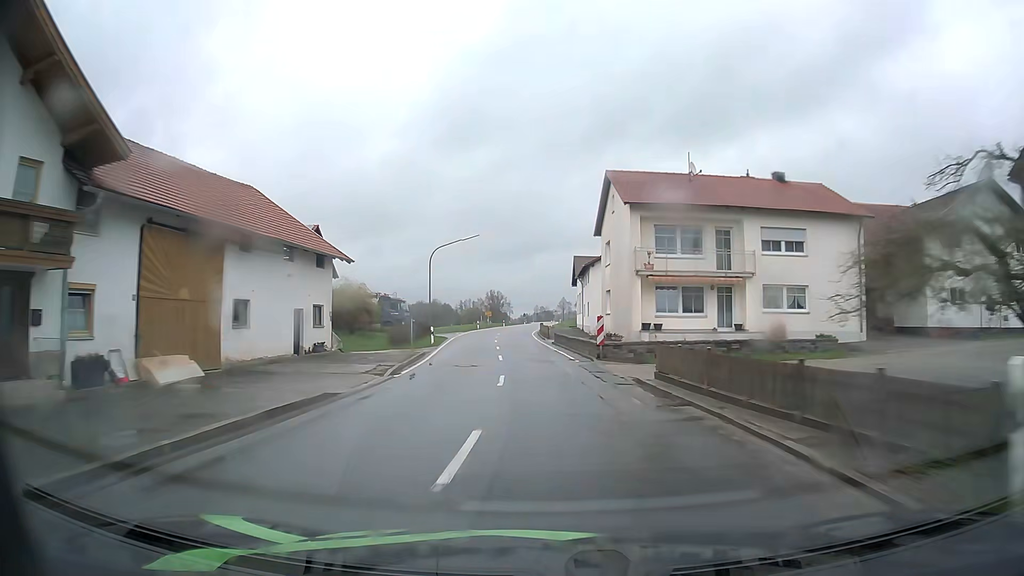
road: secondary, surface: asphalt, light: Day
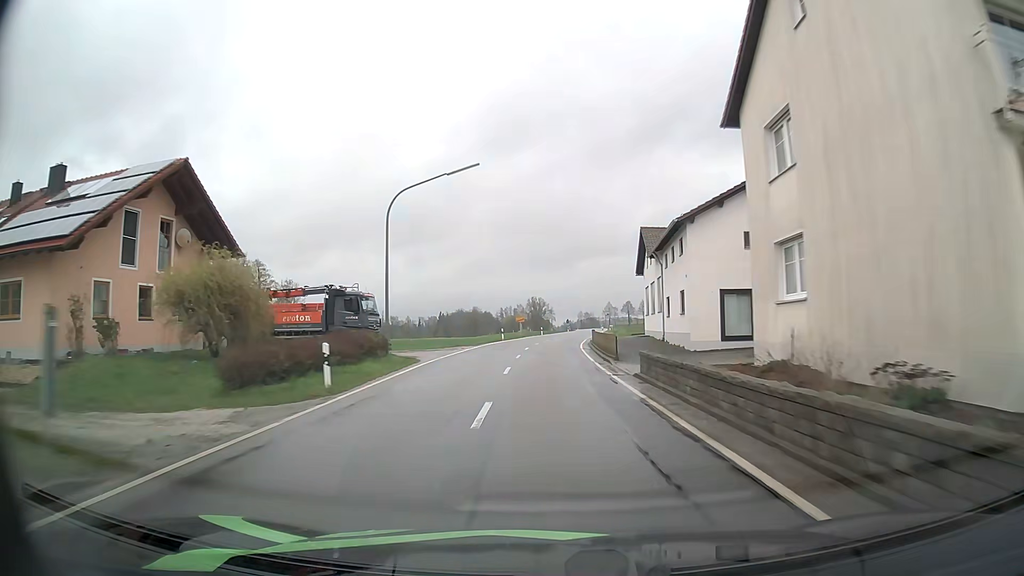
(-1.0, +23.8) m; -4°
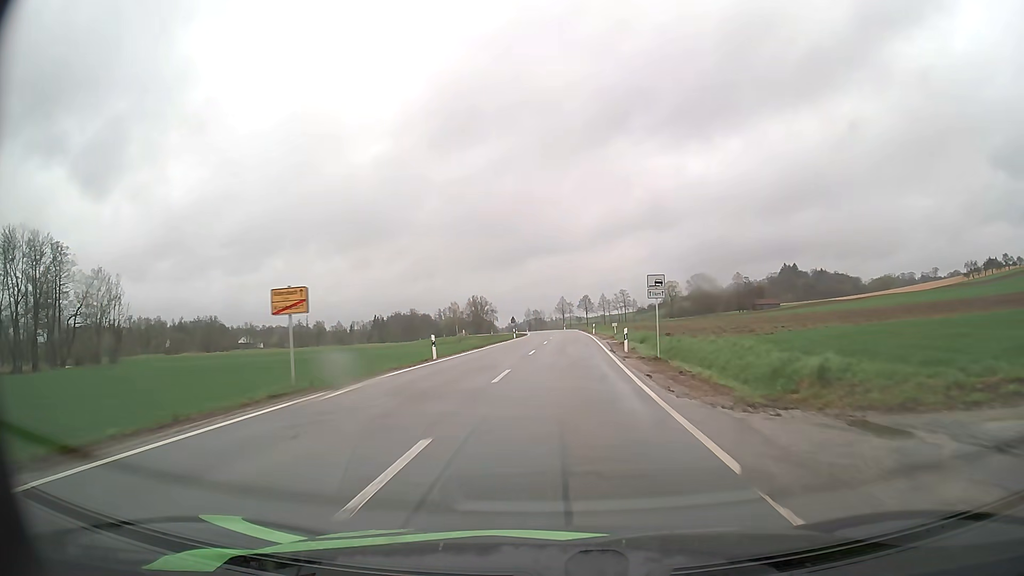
(+1.7, +59.2) m; +5°
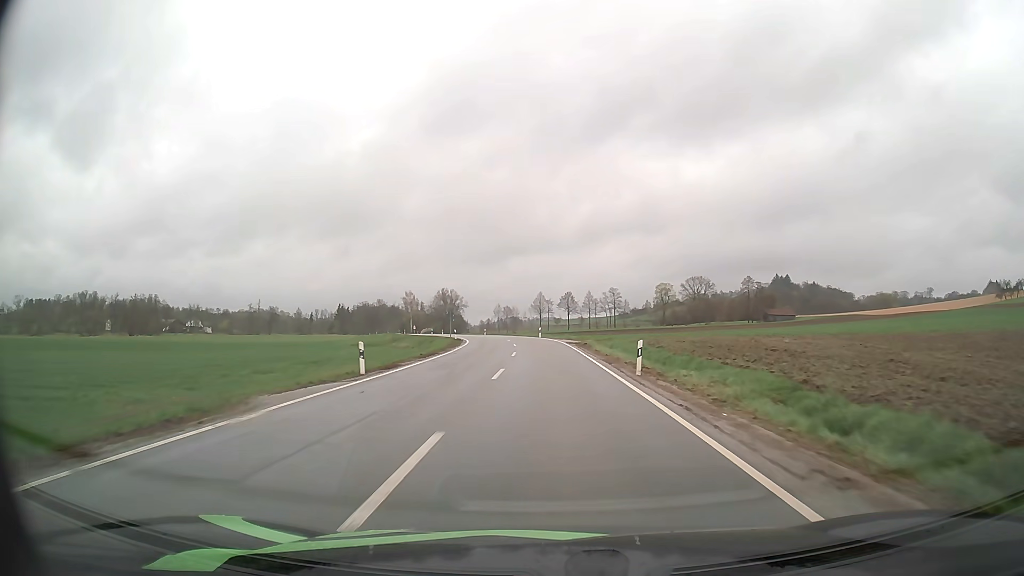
(+1.3, +47.7) m; +2°
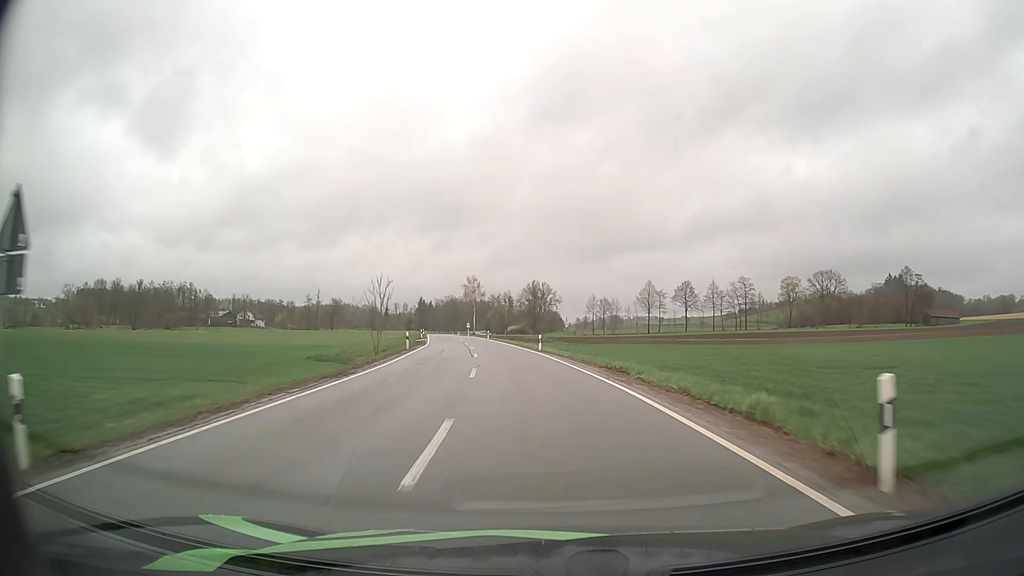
(-2.5, +58.5) m; -8°
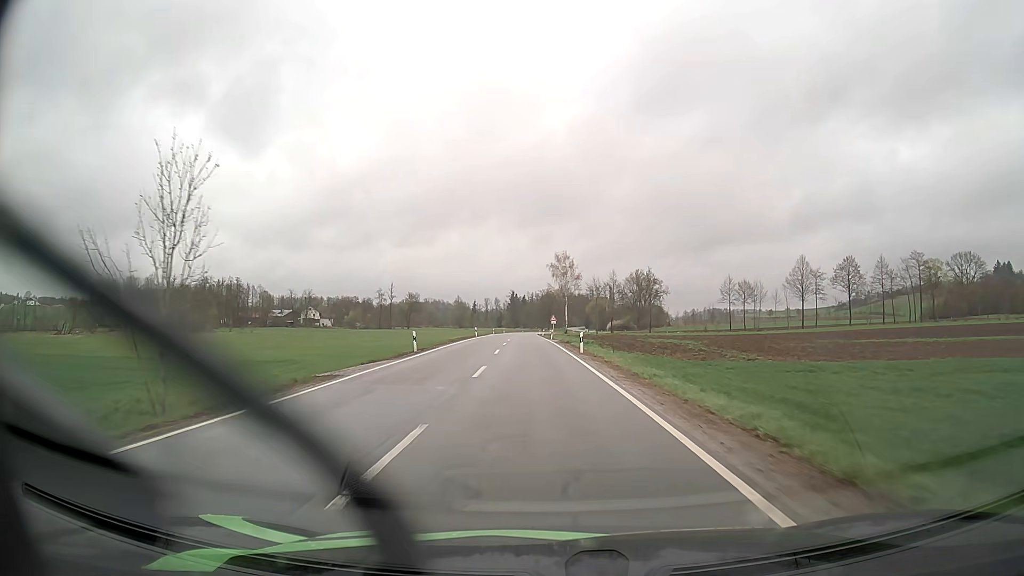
(-3.8, +47.1) m; -8°
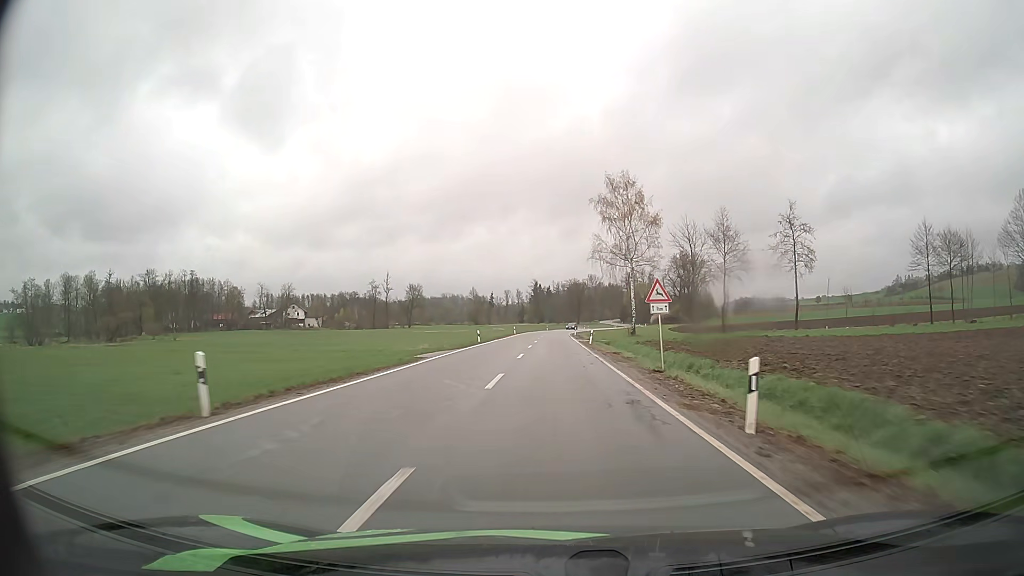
(-2.1, +60.9) m; -2°
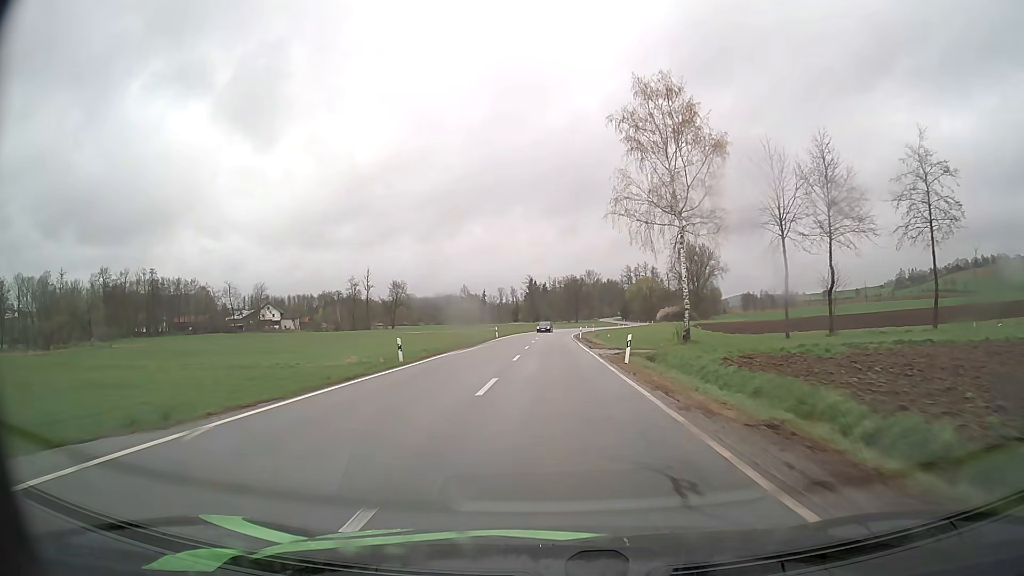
(+0.1, +24.6) m; 0°
(0, +10) (0, +20) (0, +30) (0, +40) (0, +50) (0, +60) (0, +70) (+1, +80) (+2, +90) (+3, +100) m
